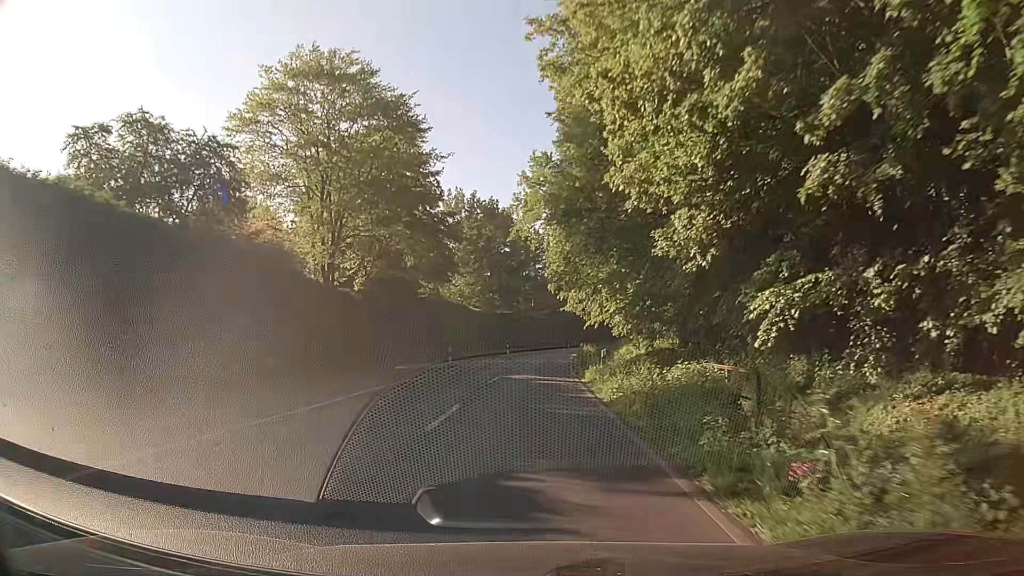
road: secondary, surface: asphalt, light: Day
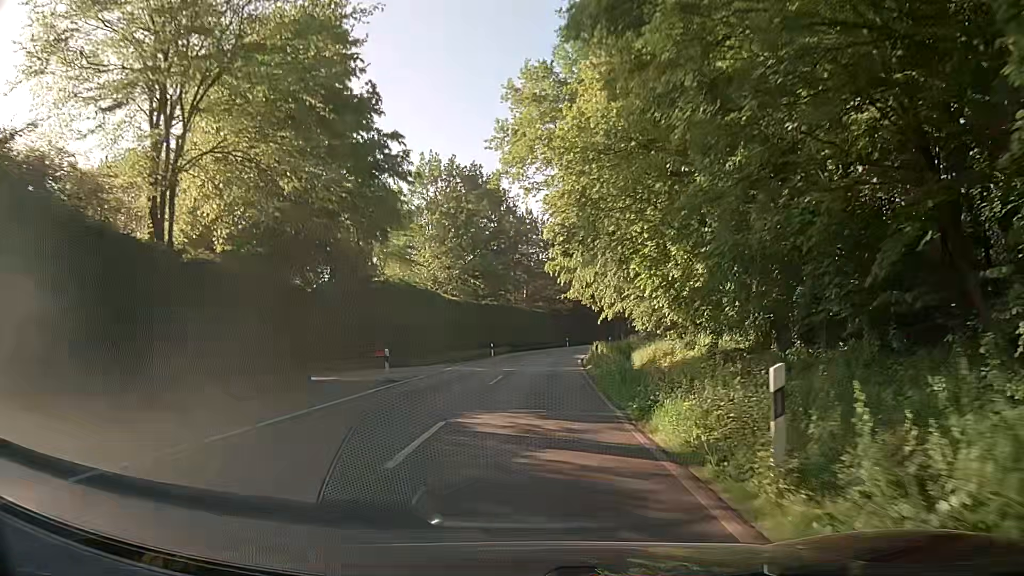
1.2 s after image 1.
(0.0, +15.2) m; +1°
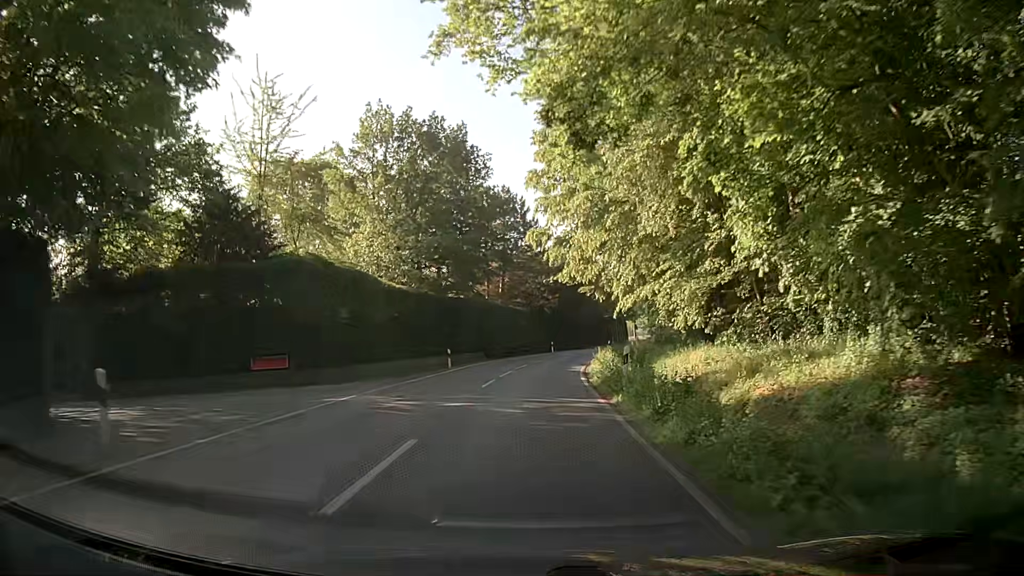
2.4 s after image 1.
(+0.2, +15.3) m; +2°
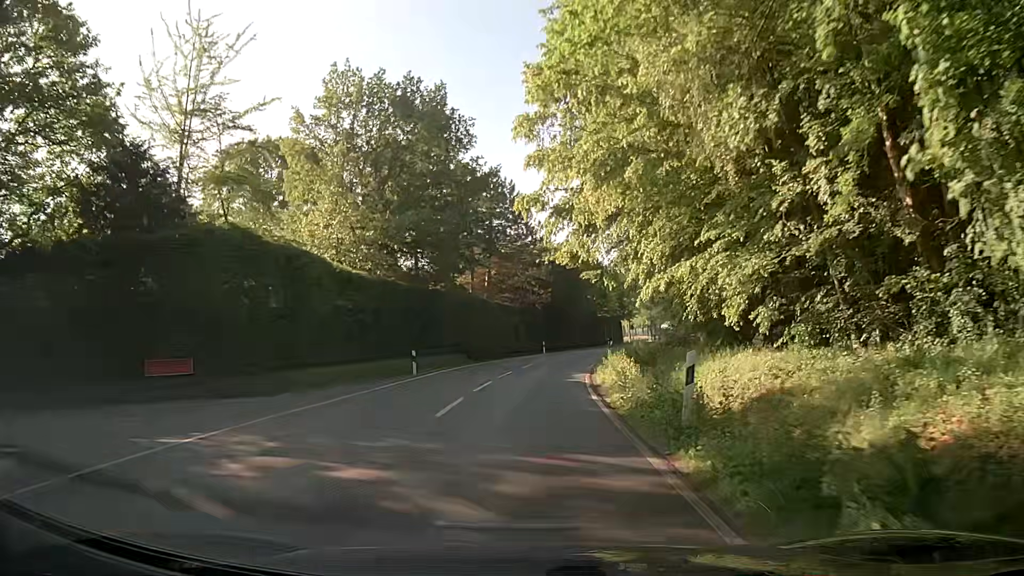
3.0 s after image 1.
(0.0, +7.6) m; 0°
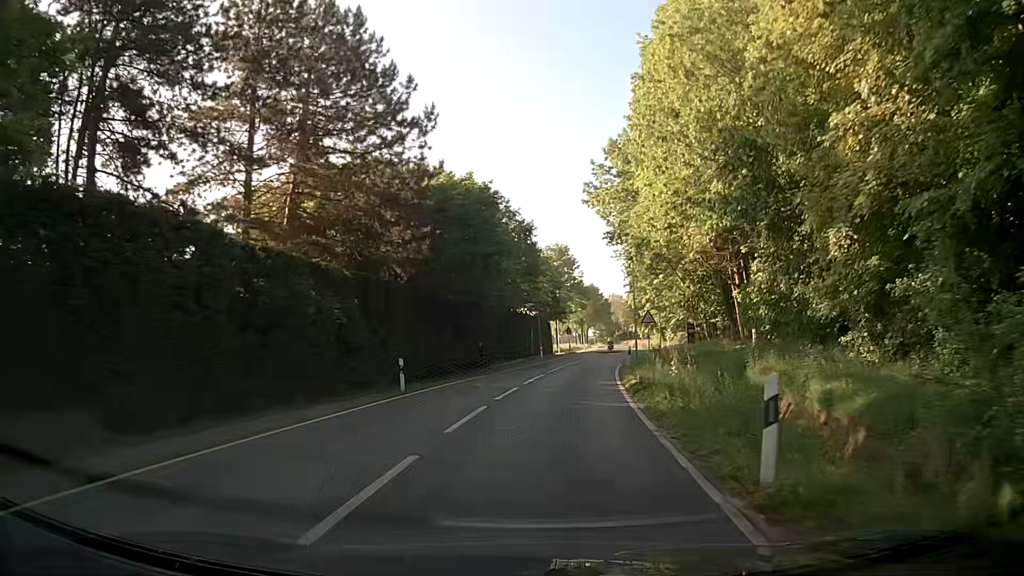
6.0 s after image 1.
(+2.5, +37.9) m; +8°
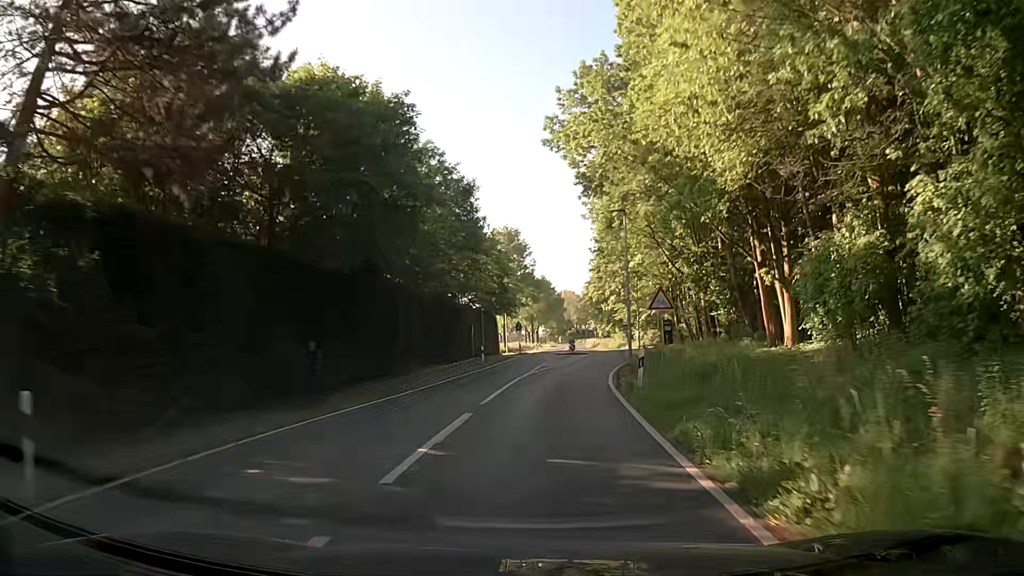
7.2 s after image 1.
(+0.7, +15.2) m; +4°
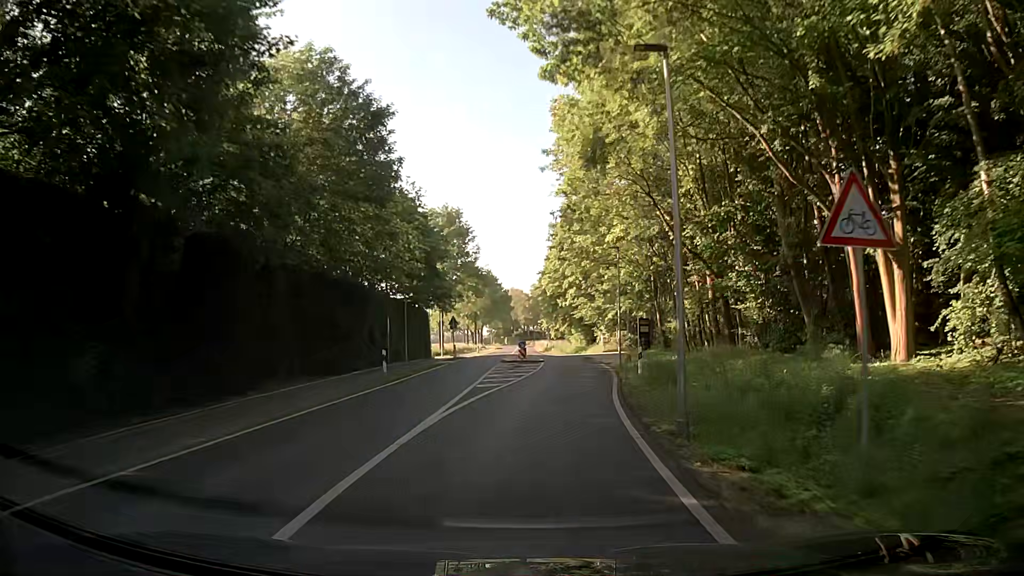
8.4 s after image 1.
(+0.5, +15.2) m; +5°
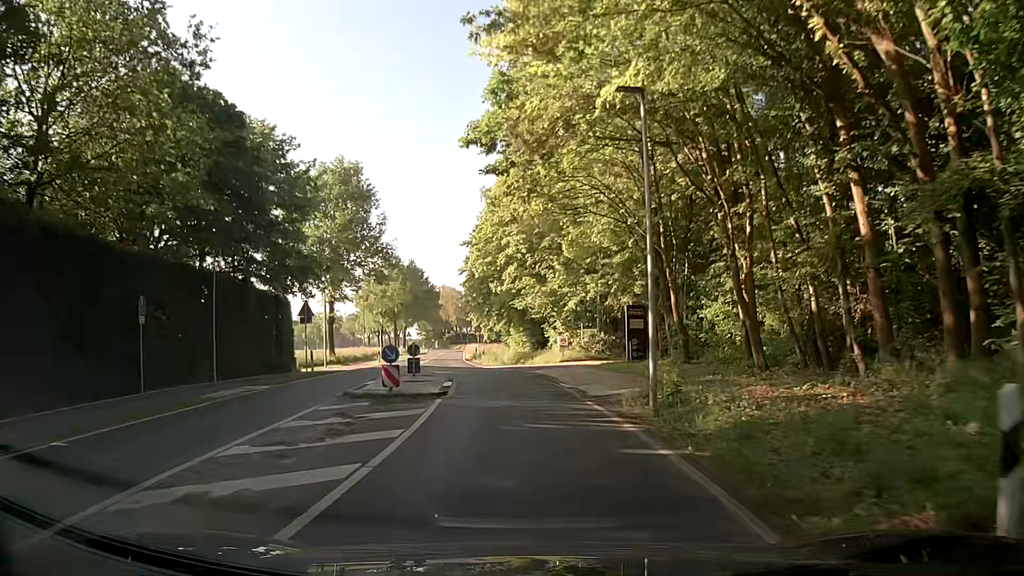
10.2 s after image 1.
(+1.1, +22.9) m; +5°
(0, +10) (0, +20) (-2, +30) (-4, +40) (-5, +50) (-7, +59) (-8, +69) (-9, +79) (-10, +89) (-11, +99) m
